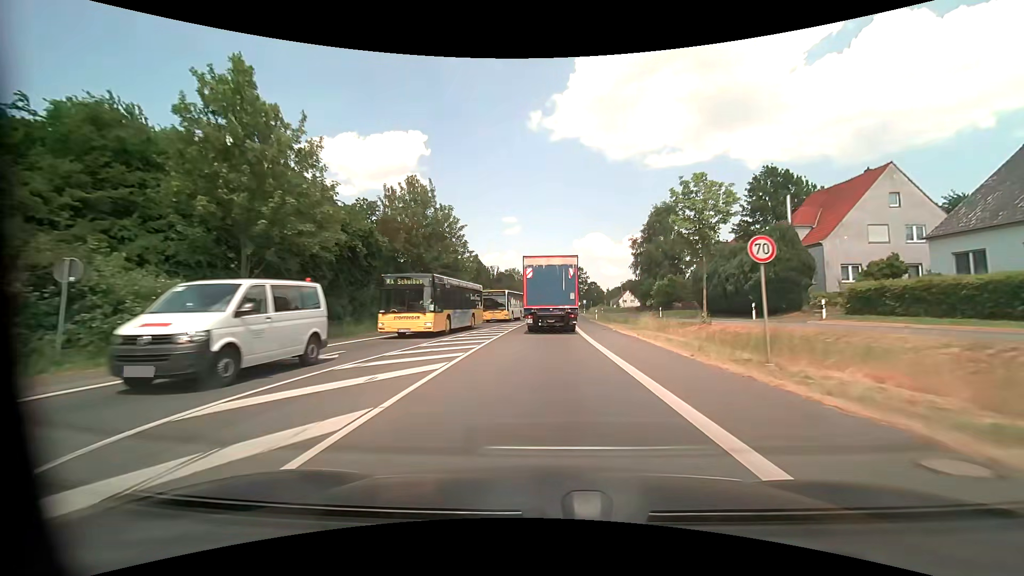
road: primary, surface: asphalt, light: Day
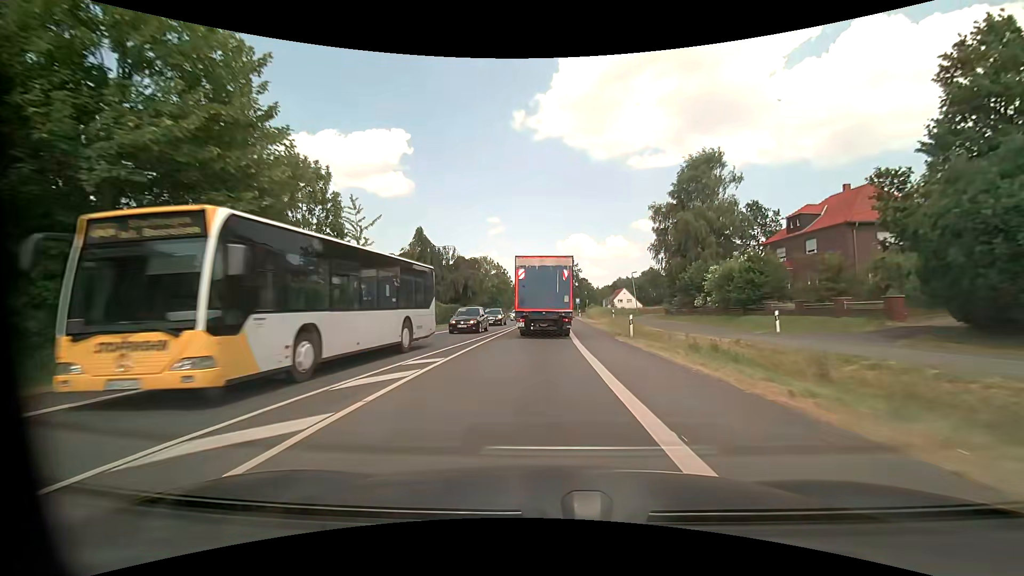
(+0.7, +30.3) m; +2°
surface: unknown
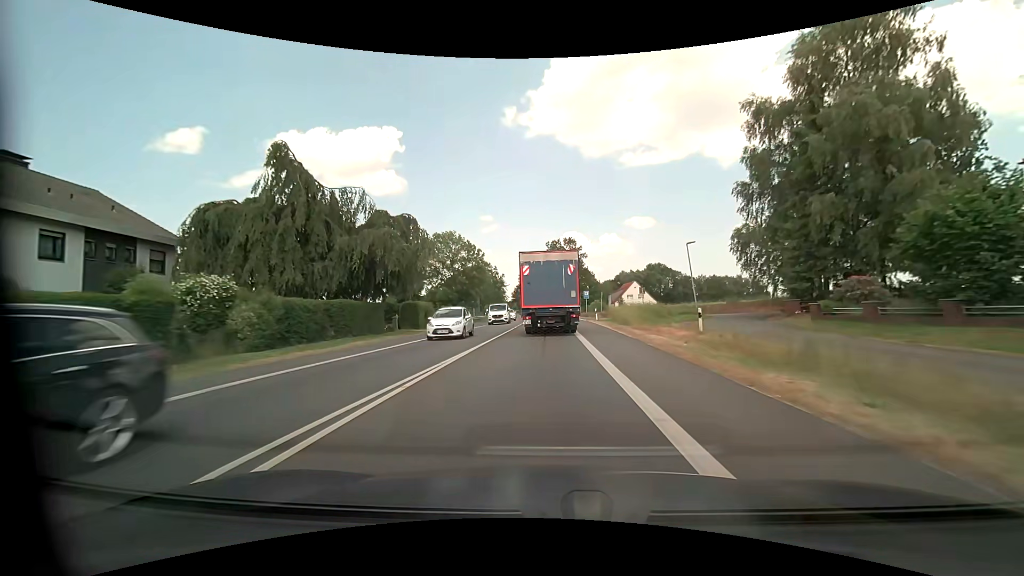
(+0.2, +29.7) m; 0°
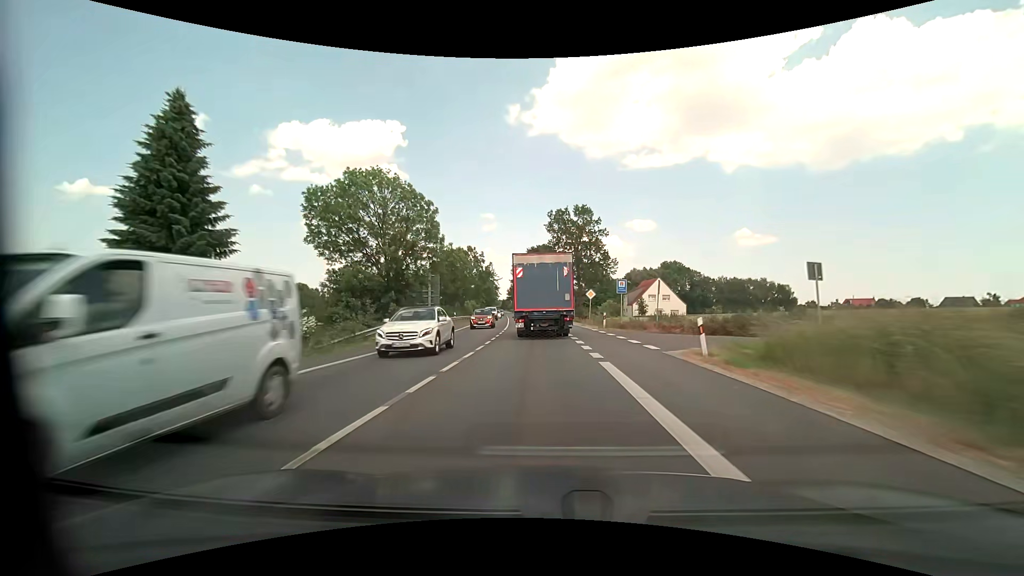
(+0.2, +29.1) m; 0°
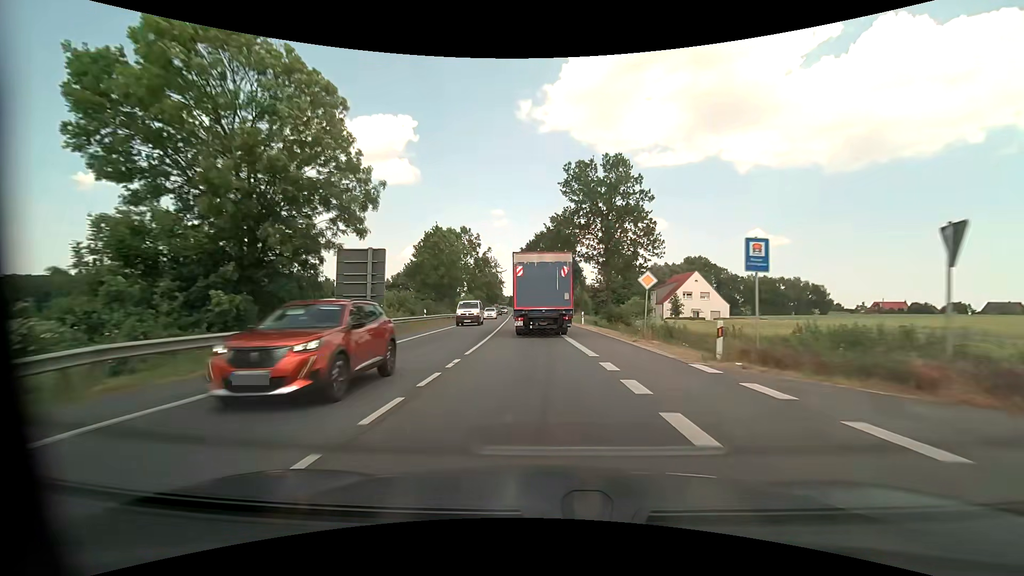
(-0.2, +19.4) m; -1°
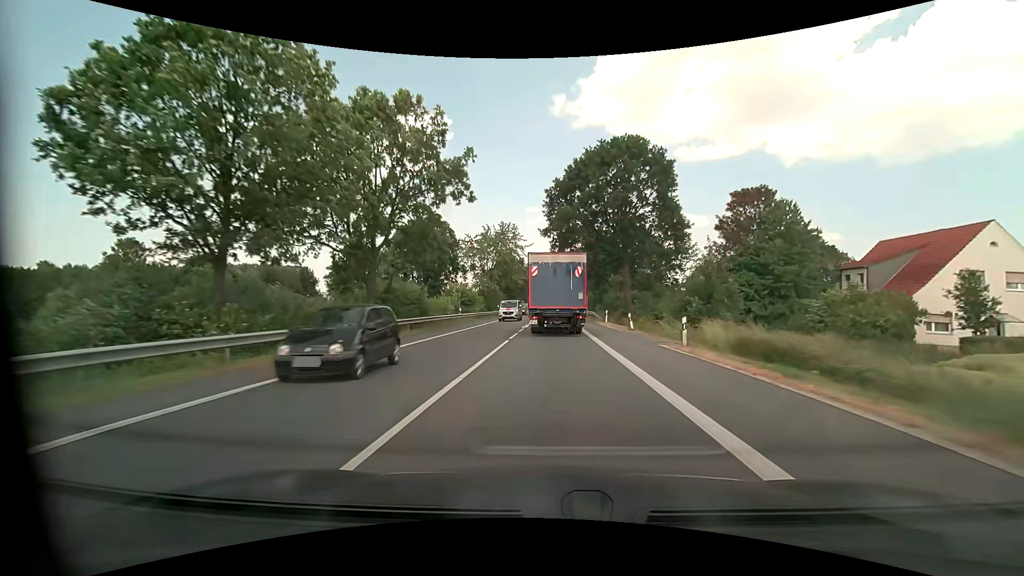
(-2.0, +49.6) m; -4°
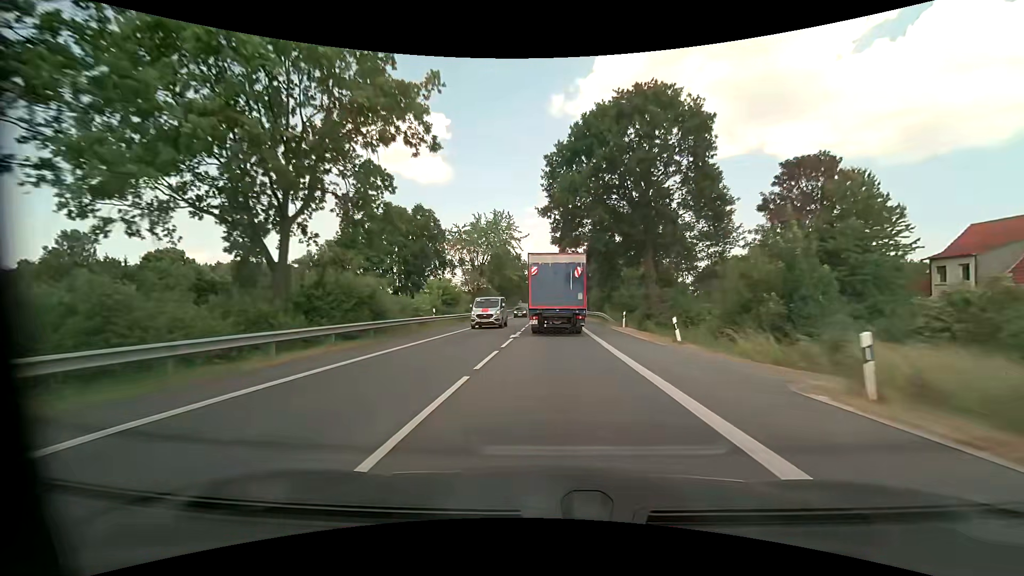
(0.0, +10.1) m; 0°
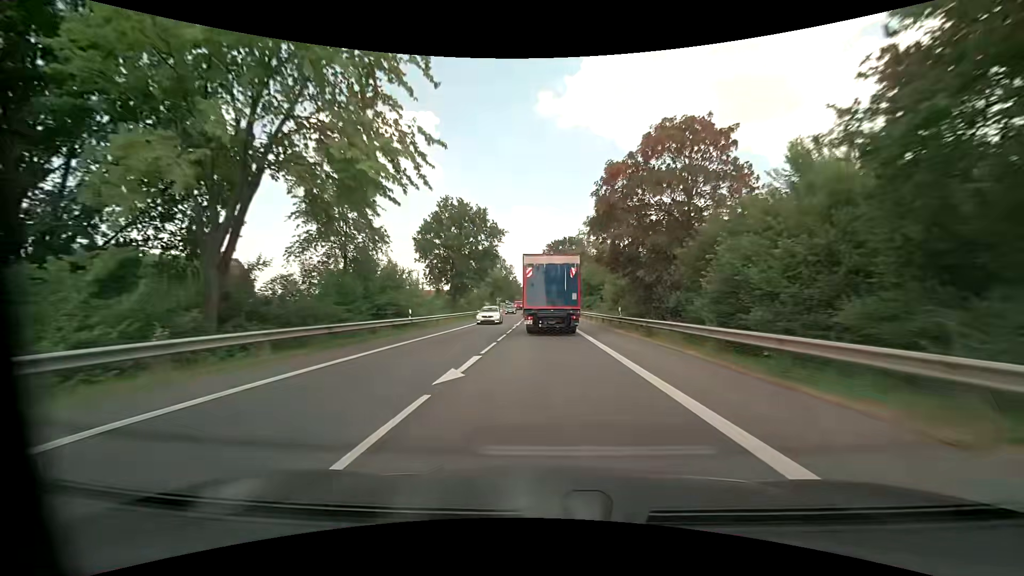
(+0.6, +52.1) m; +1°
(0, +10) (0, +20) (0, +30) (0, +40) (0, +50) (0, +60) (0, +70) (0, +80) (0, +90) (0, +100) m
